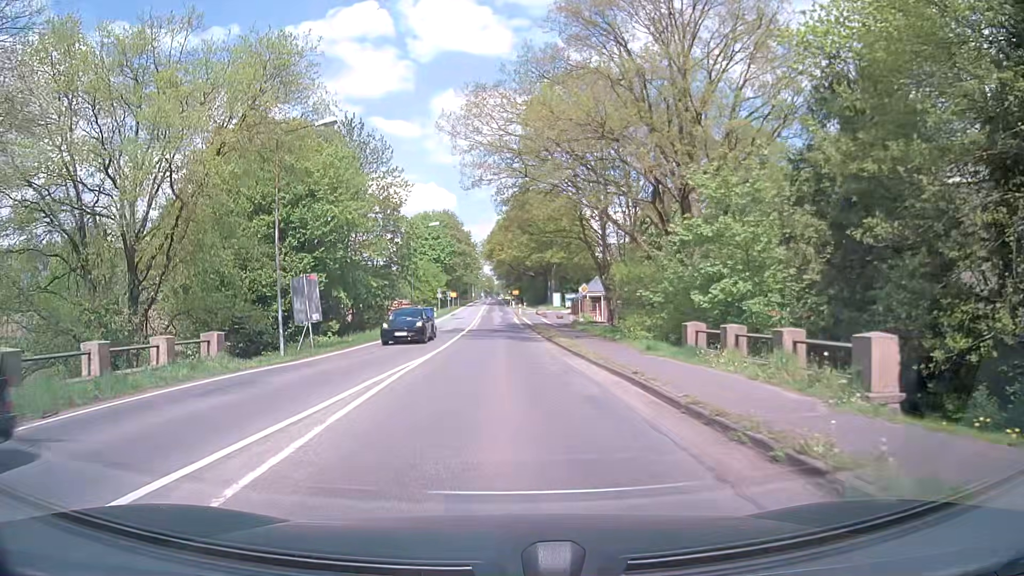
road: primary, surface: asphalt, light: Day
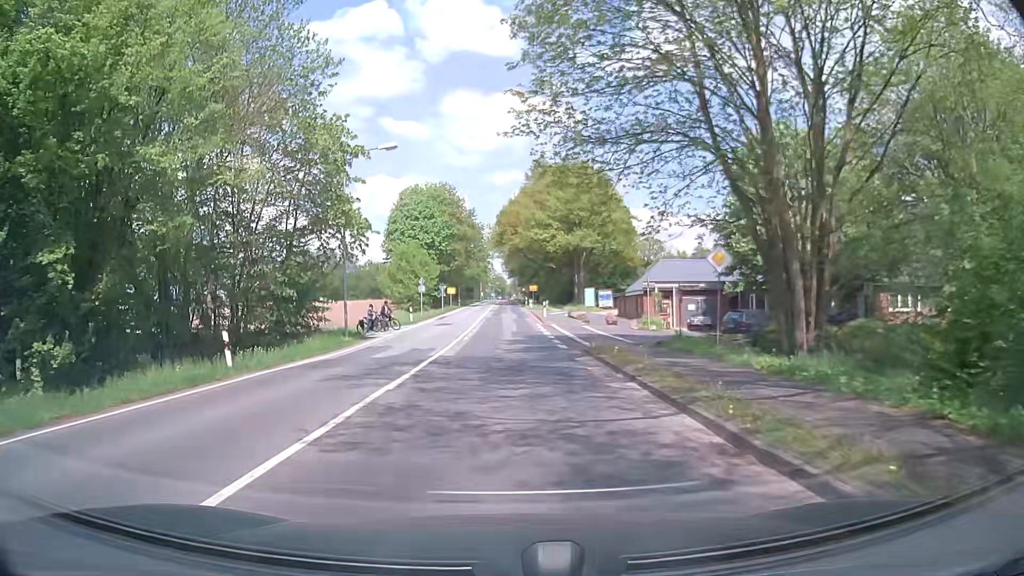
(-0.2, +28.5) m; -1°
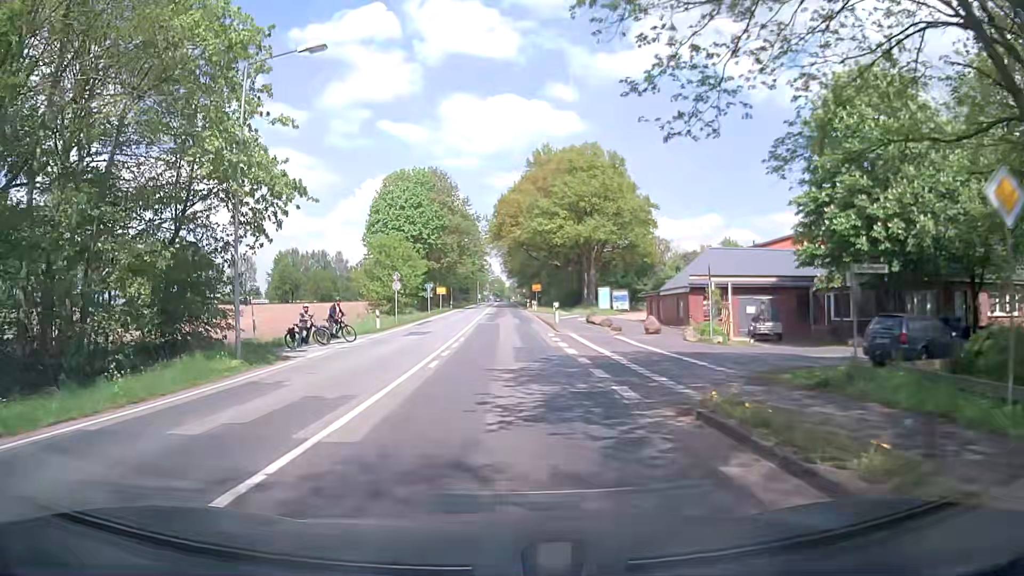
(+0.1, +12.7) m; 0°
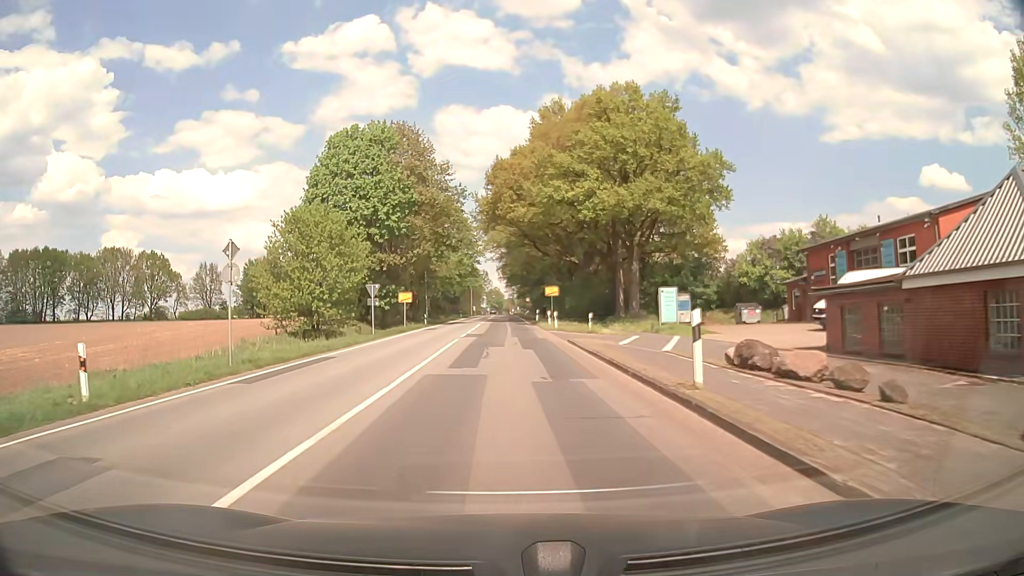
(+0.2, +27.0) m; +1°
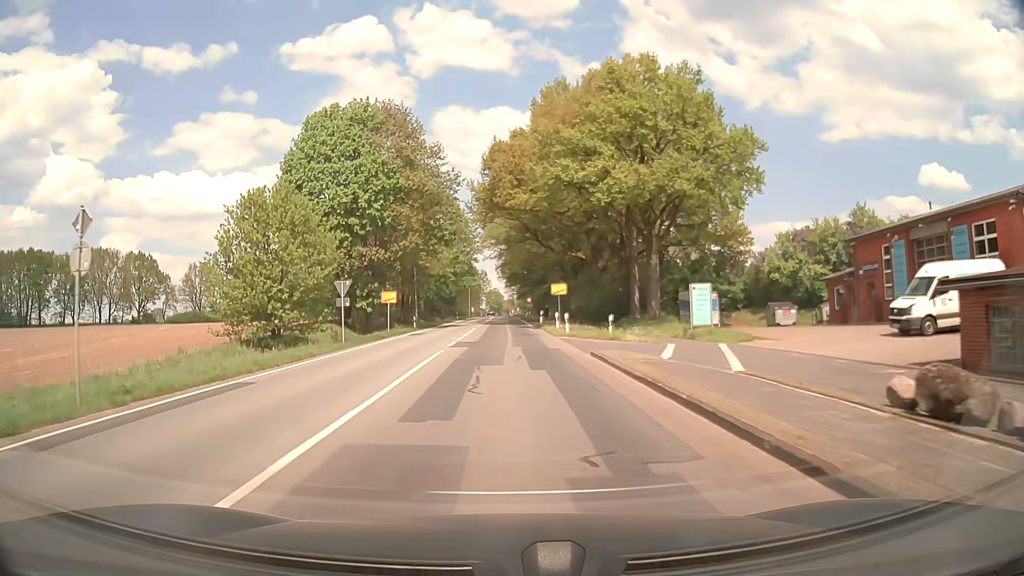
(0.0, +7.0) m; 0°
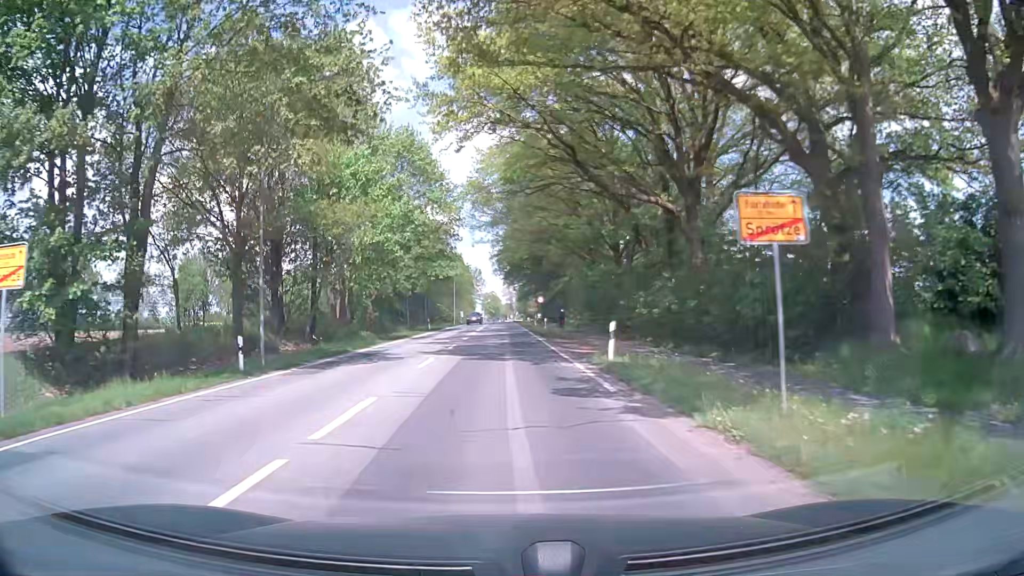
(-0.1, +35.2) m; 0°
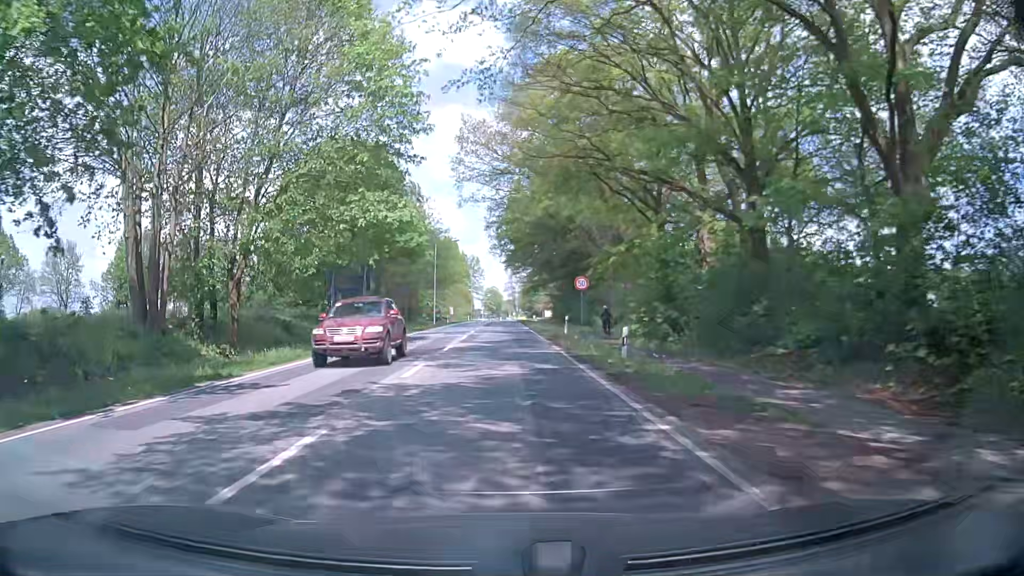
(-0.1, +30.7) m; 0°
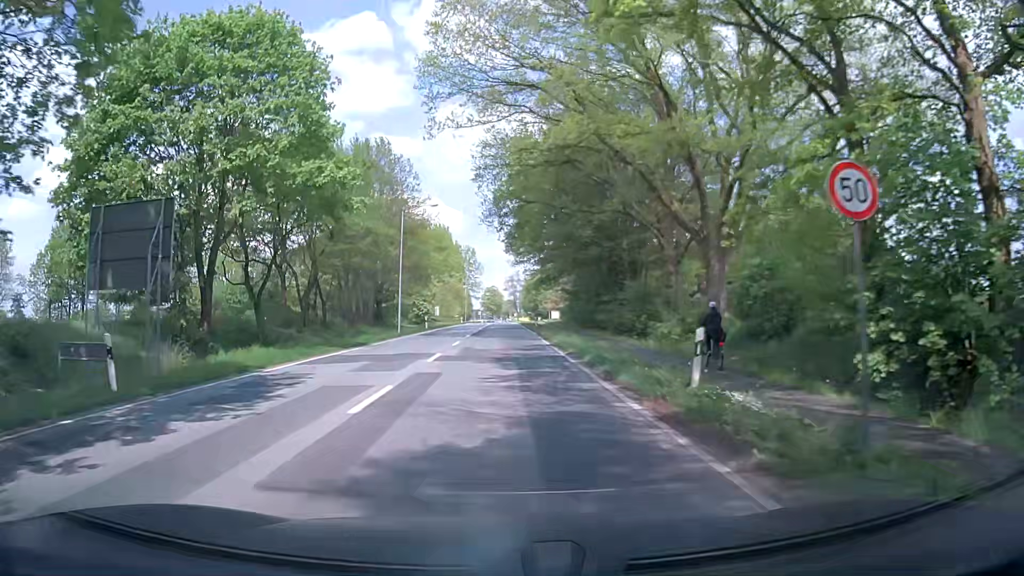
(+0.1, +23.5) m; 0°
(0, +10) (0, +20) (0, +30) (0, +40) (0, +50) (0, +60) (0, +70) (0, +80) (0, +90) (0, +100) m
